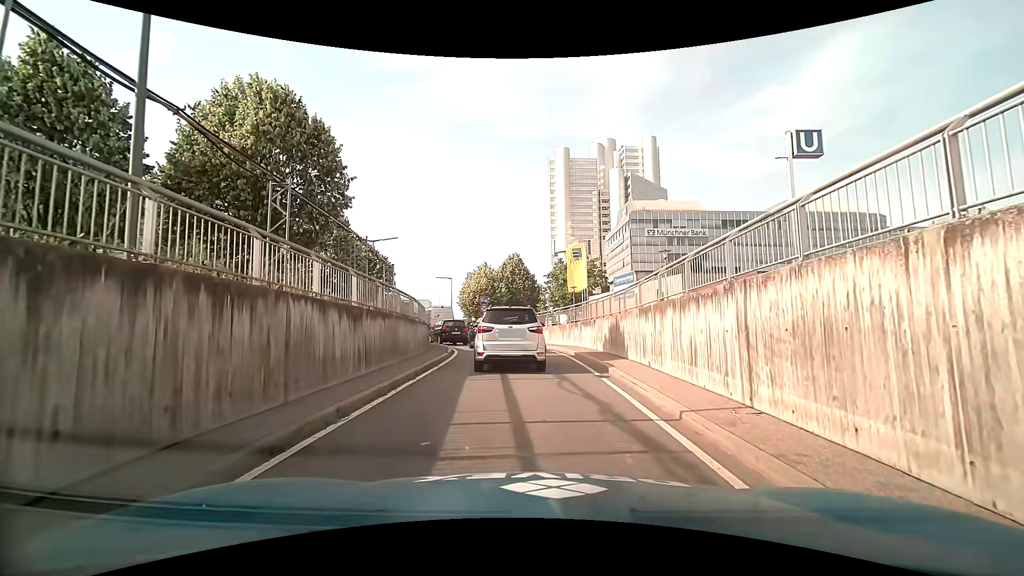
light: Day
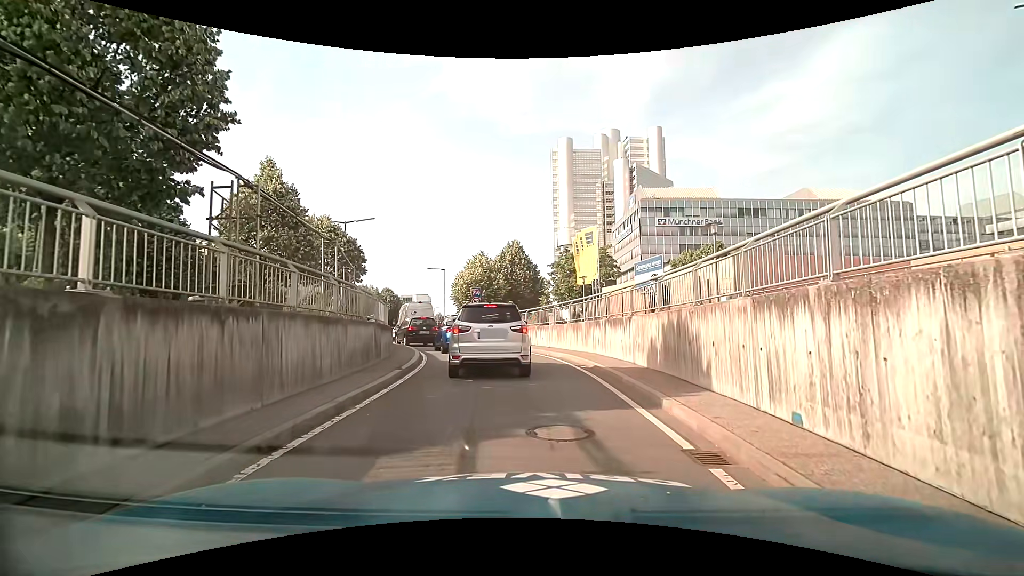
(0.0, +6.6) m; 0°
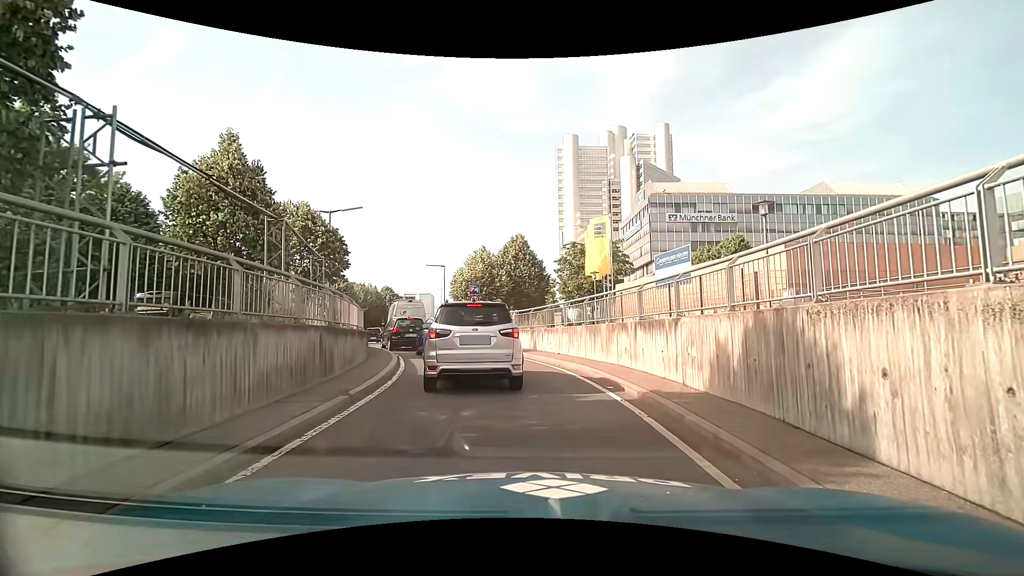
(0.0, +3.6) m; -1°
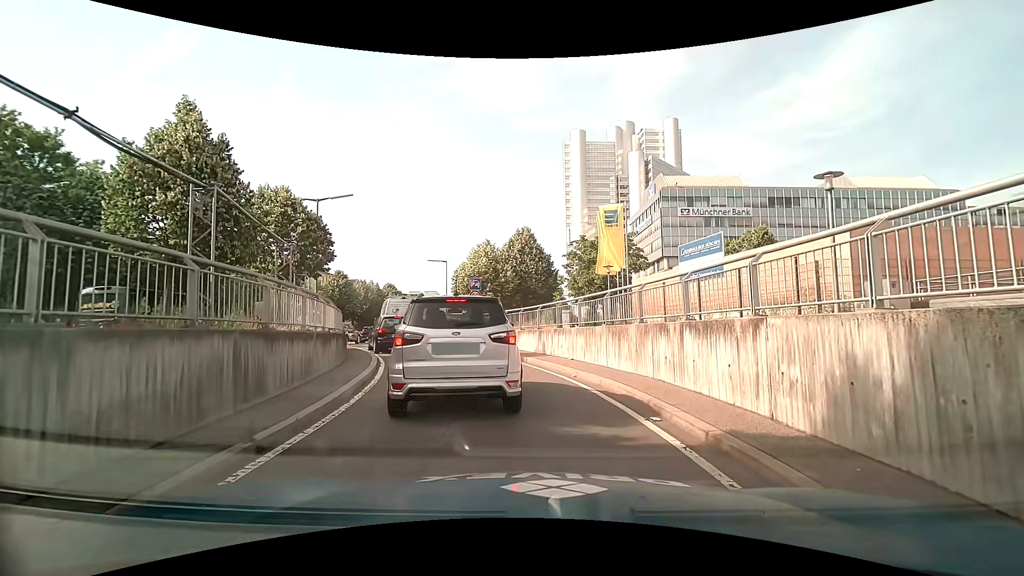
(0.0, +2.9) m; 0°
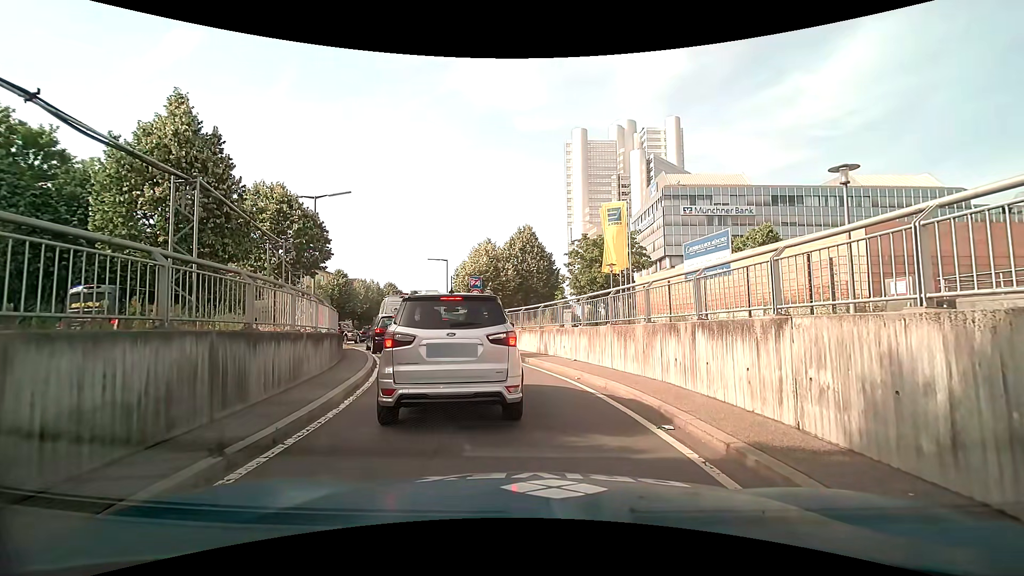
(0.0, +0.5) m; 0°
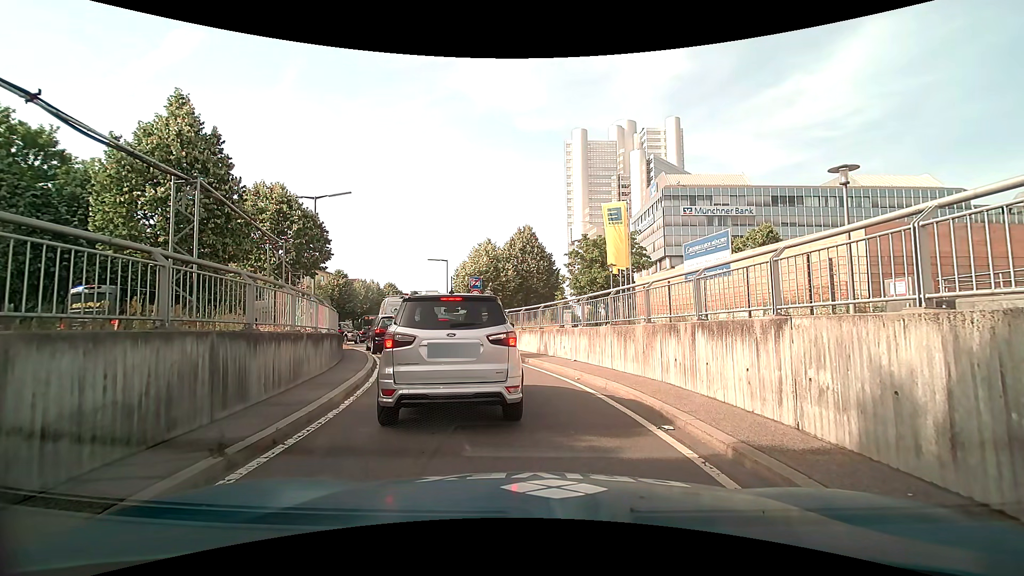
(0.0, +0.1) m; 0°
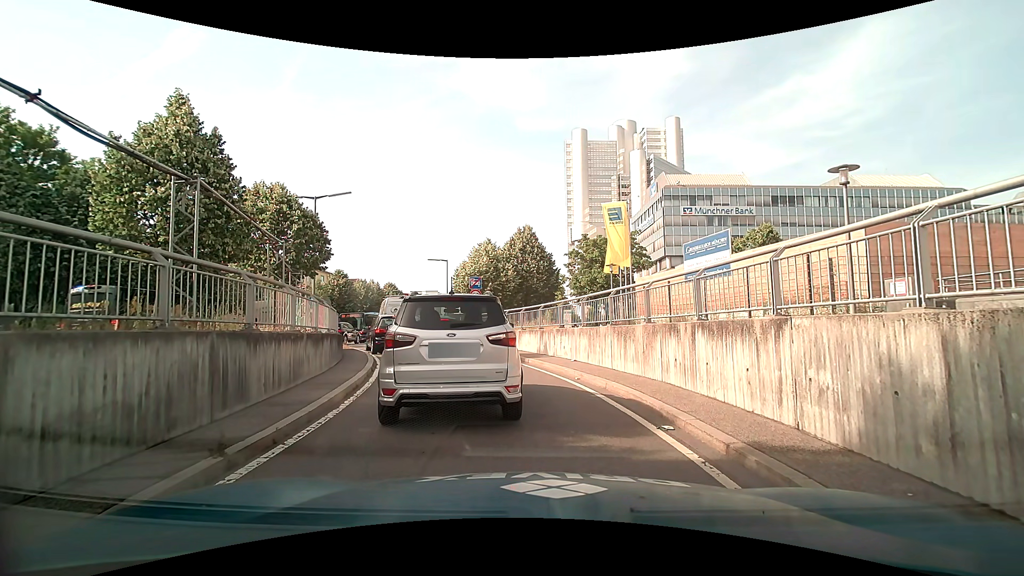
(0.0, 0.0) m; 0°
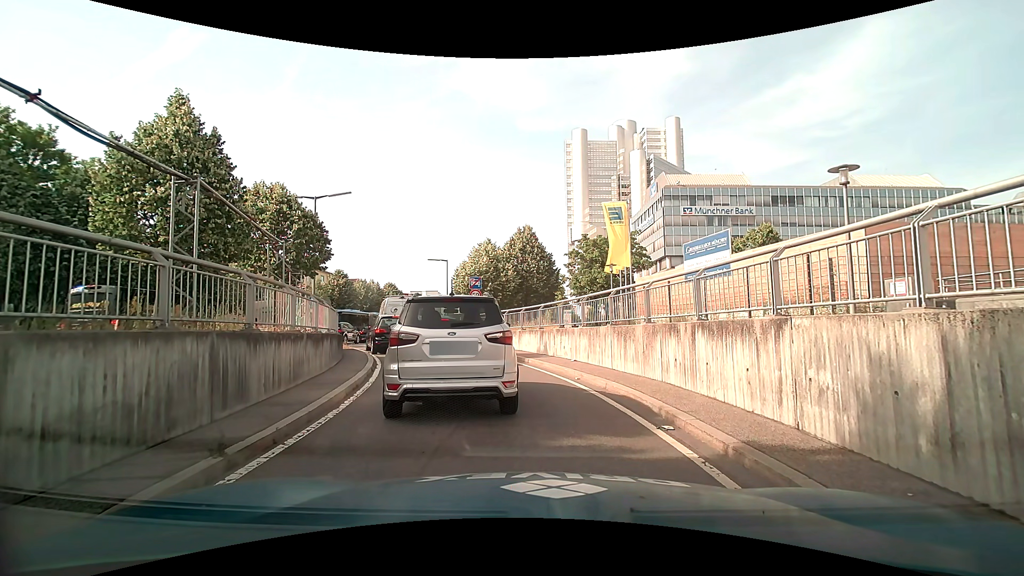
(0.0, 0.0) m; 0°
